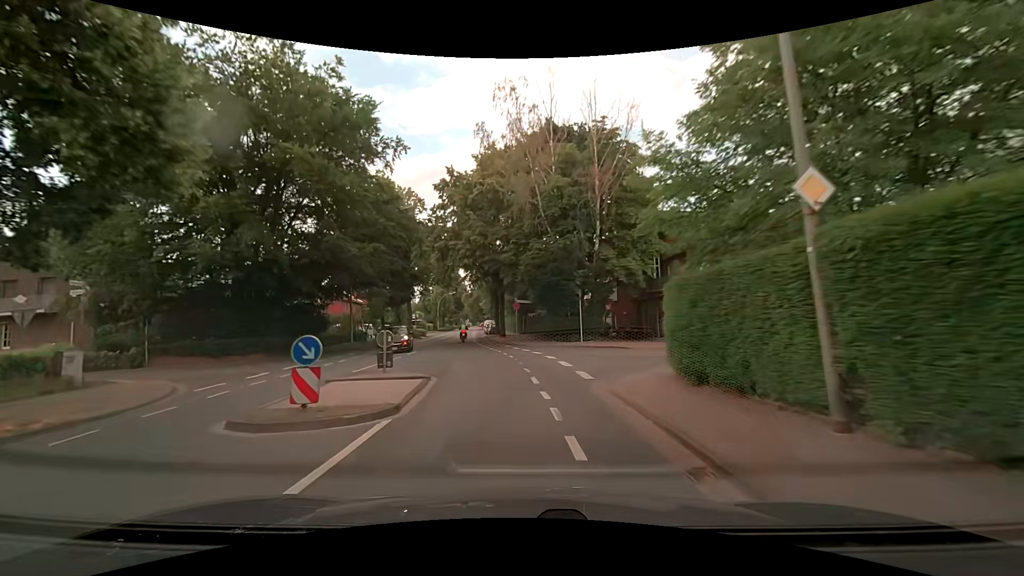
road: secondary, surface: asphalt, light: Day
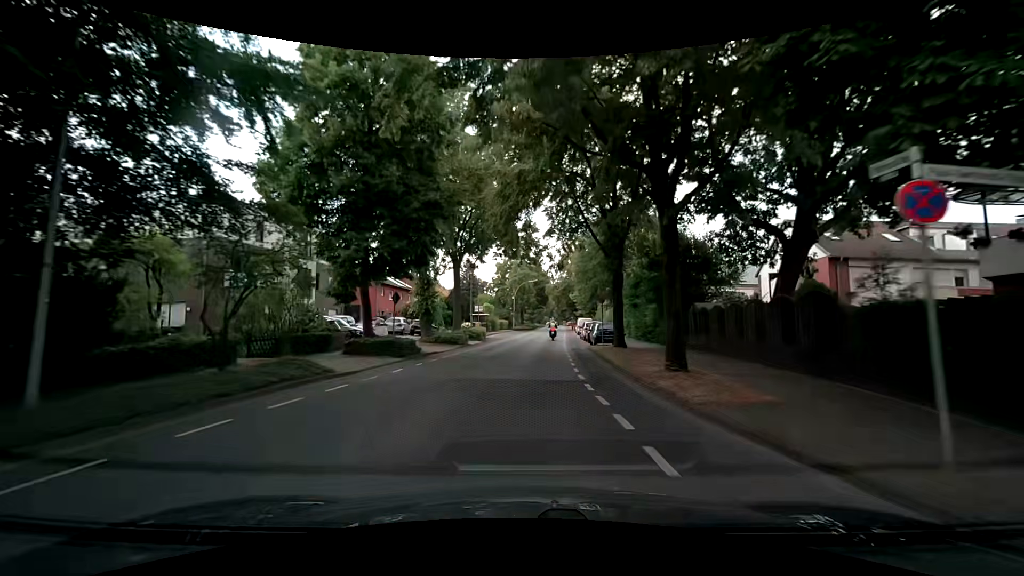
(-3.2, +28.4) m; -10°
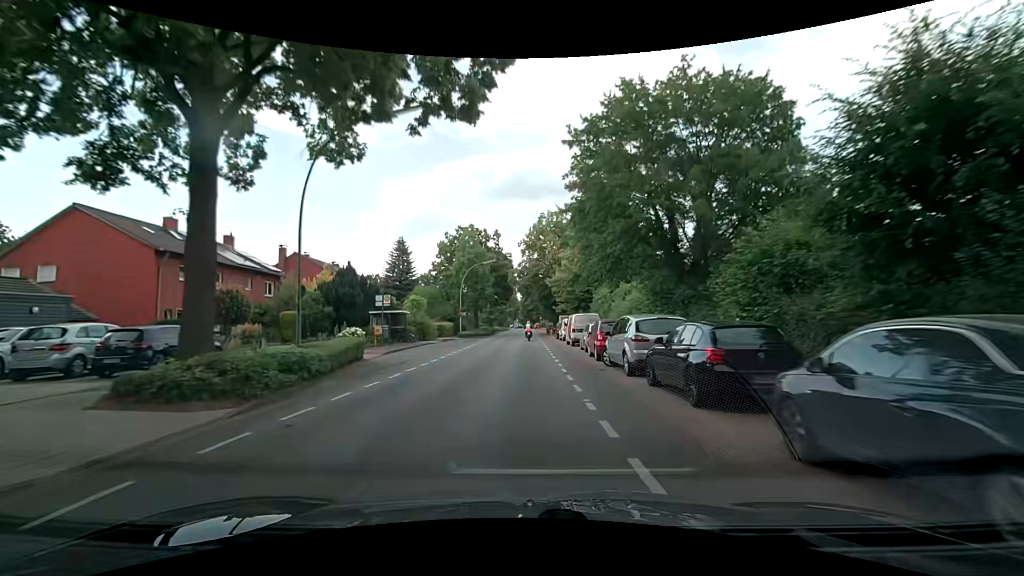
(+1.1, +29.4) m; +4°
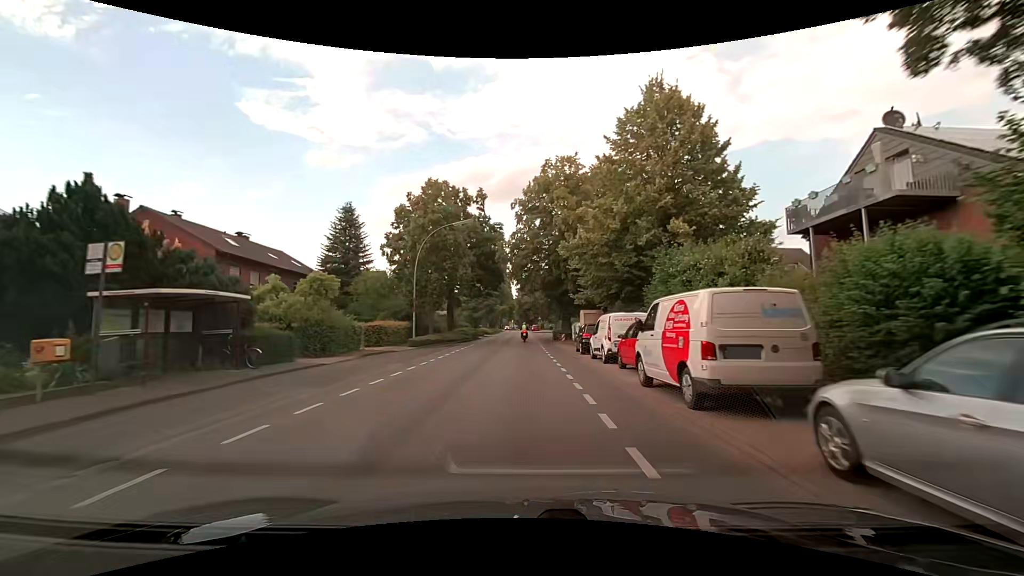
(0.0, +22.3) m; 0°
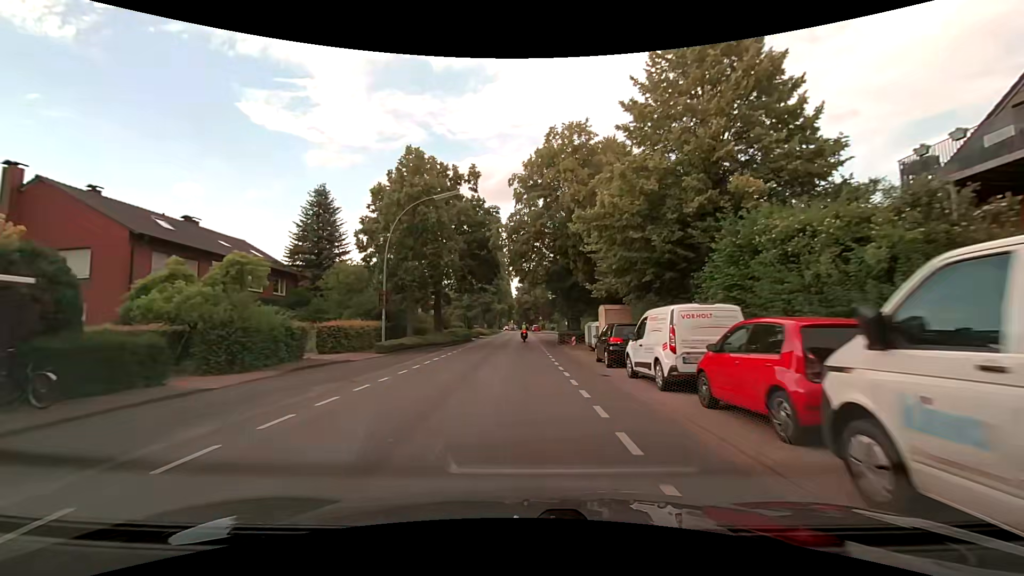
(0.0, +7.4) m; 0°
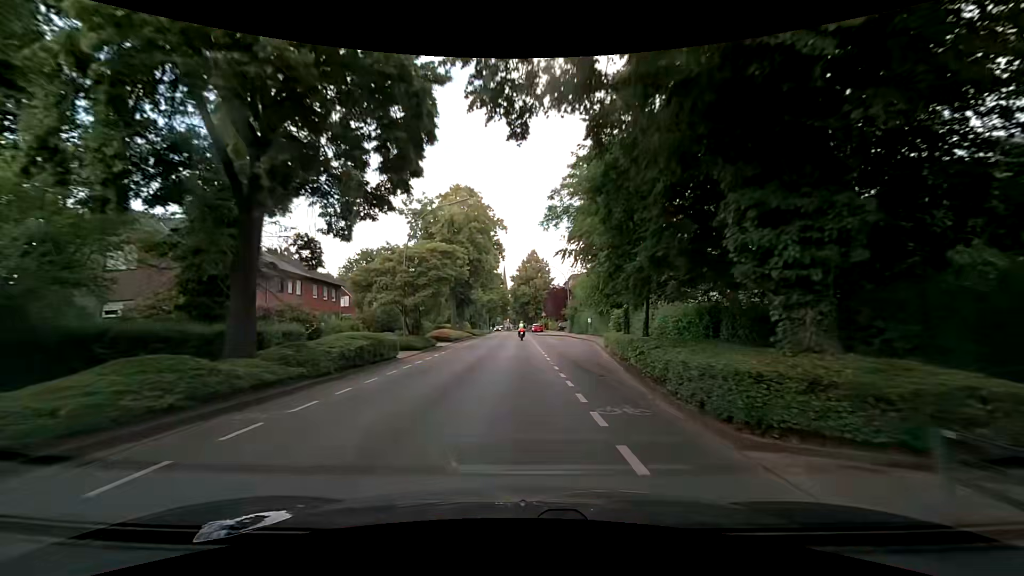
(-0.2, +29.7) m; 0°
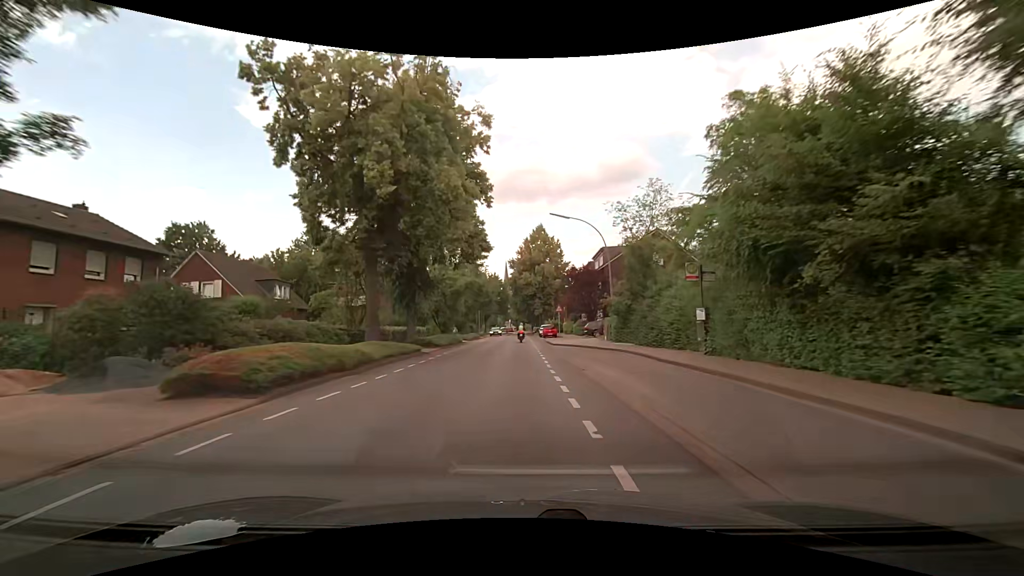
(+0.1, +29.6) m; 0°
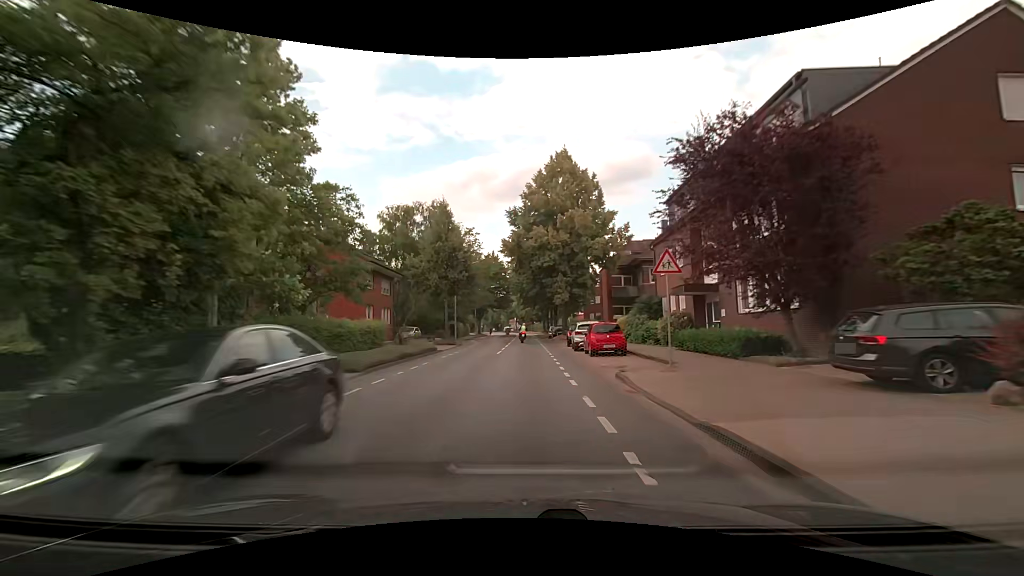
(-0.4, +36.8) m; -1°
(0, +10) (0, +20) (0, +30) (0, +40) (0, +50) (0, +60) (0, +70) (0, +80) (0, +90) (-1, +100) m
